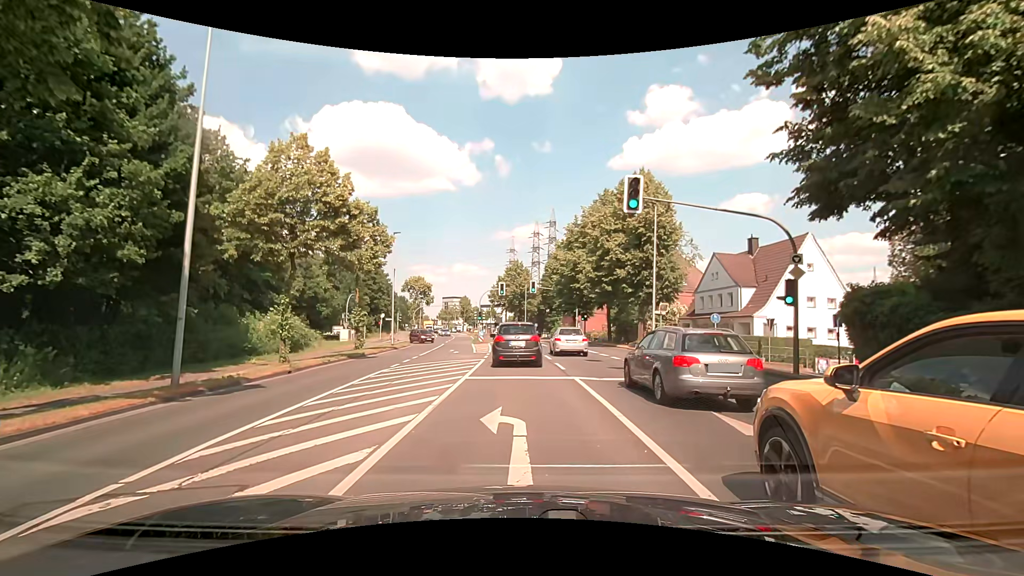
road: secondary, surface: asphalt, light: Day
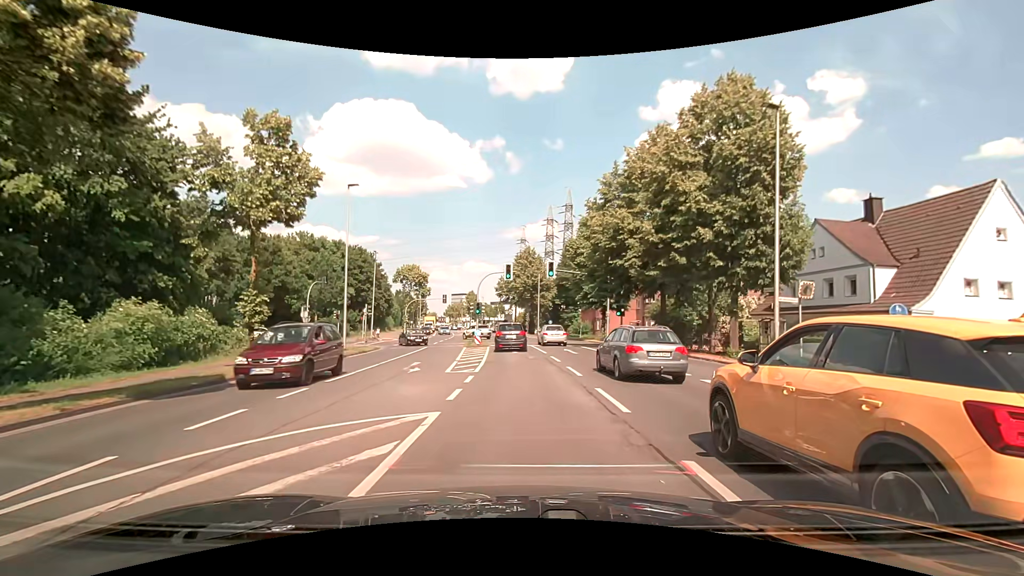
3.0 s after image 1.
(-0.6, +15.2) m; -3°
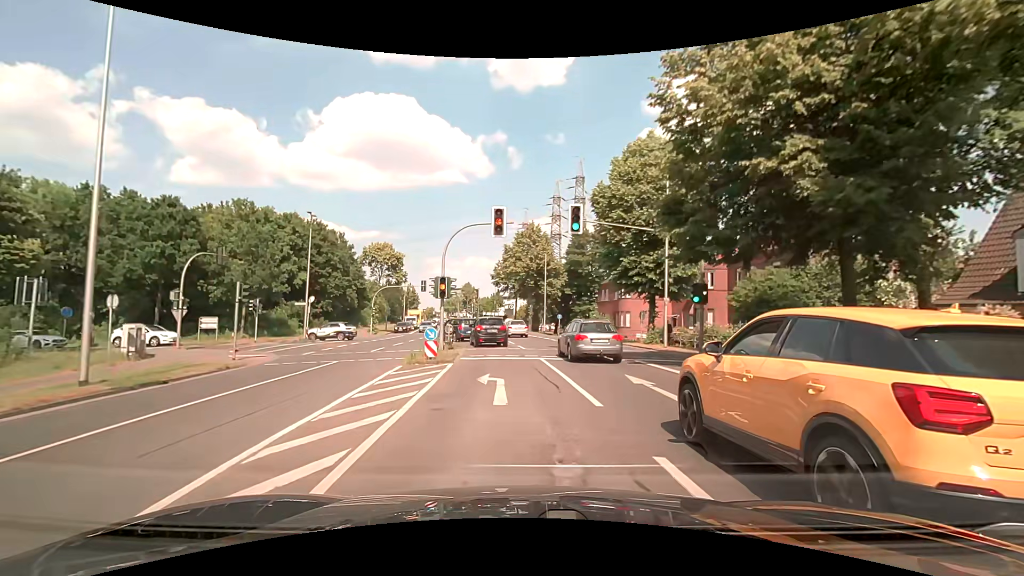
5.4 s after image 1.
(+0.1, +18.3) m; 0°
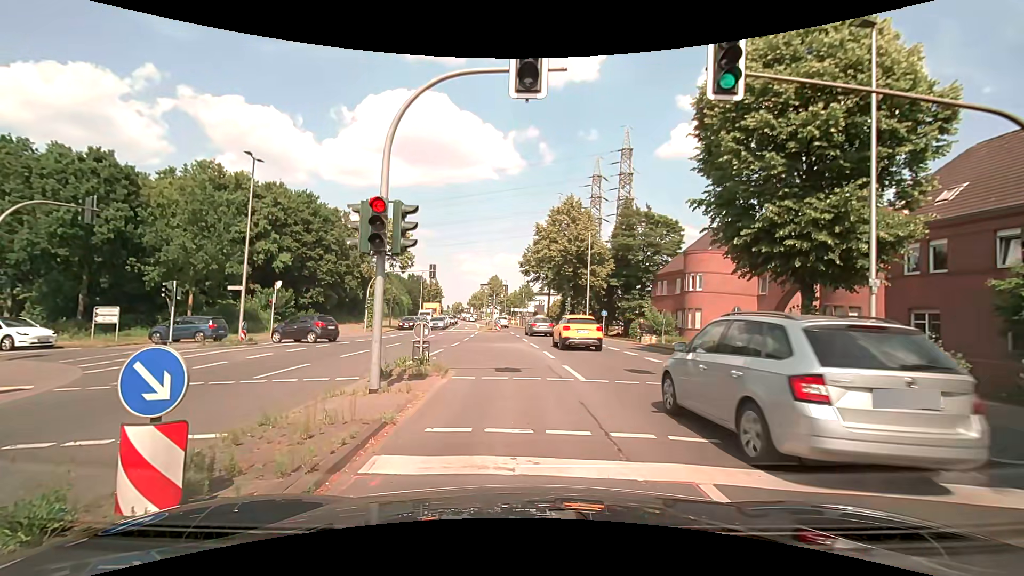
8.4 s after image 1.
(-0.6, +13.1) m; -5°
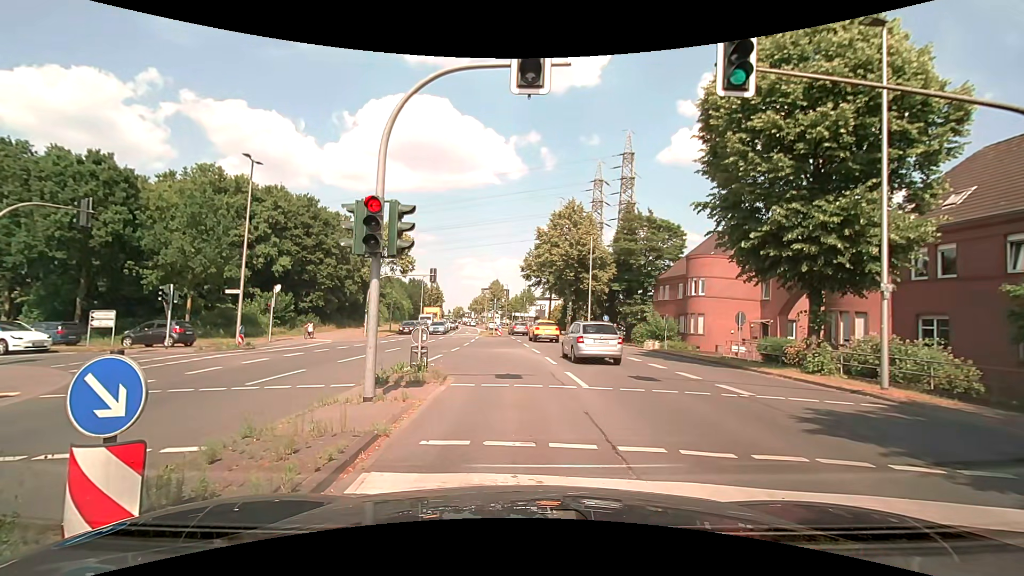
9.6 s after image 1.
(0.0, +0.4) m; 0°
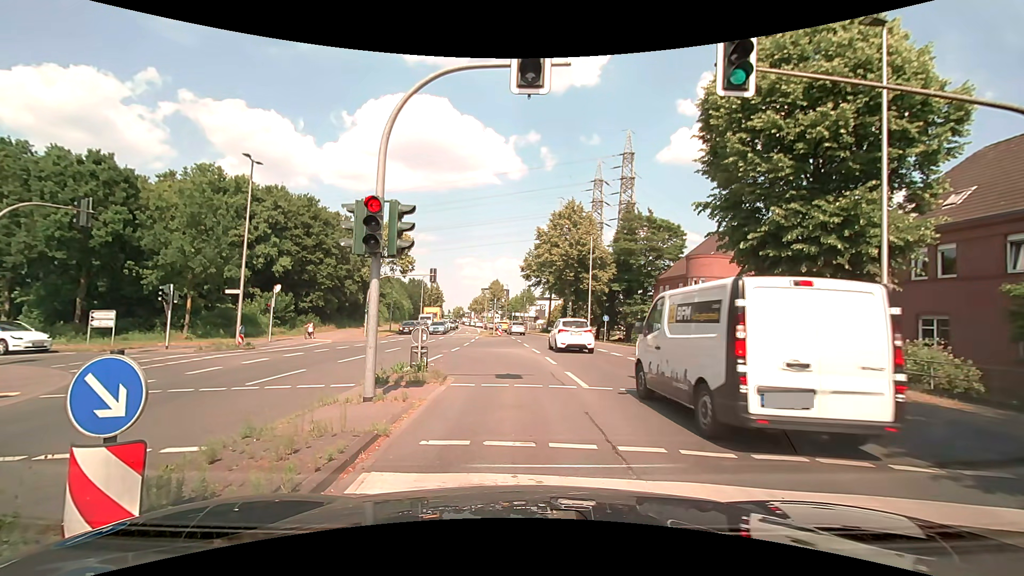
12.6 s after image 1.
(0.0, +0.1) m; 0°
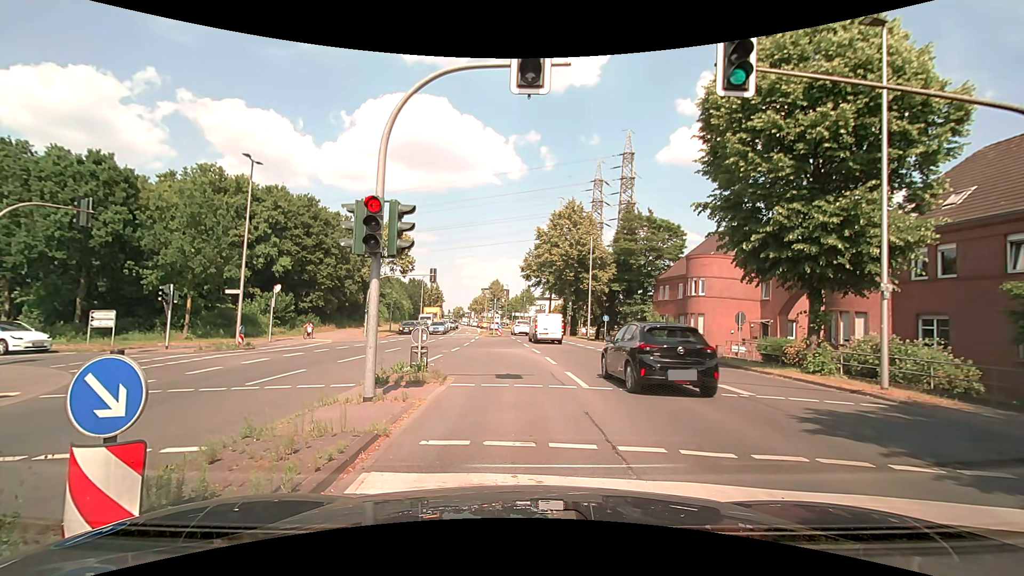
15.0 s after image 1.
(0.0, 0.0) m; 0°
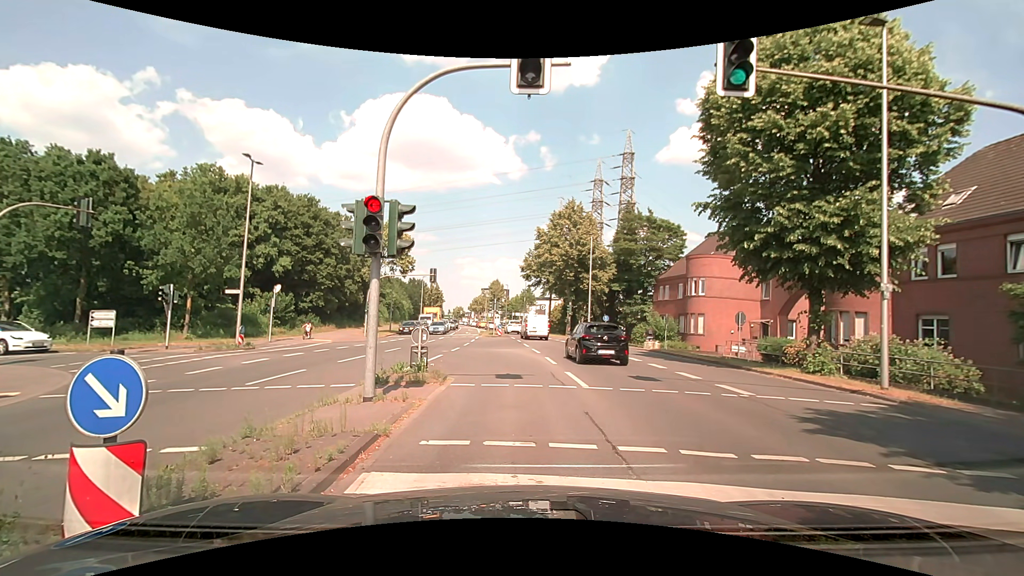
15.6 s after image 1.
(0.0, 0.0) m; 0°
